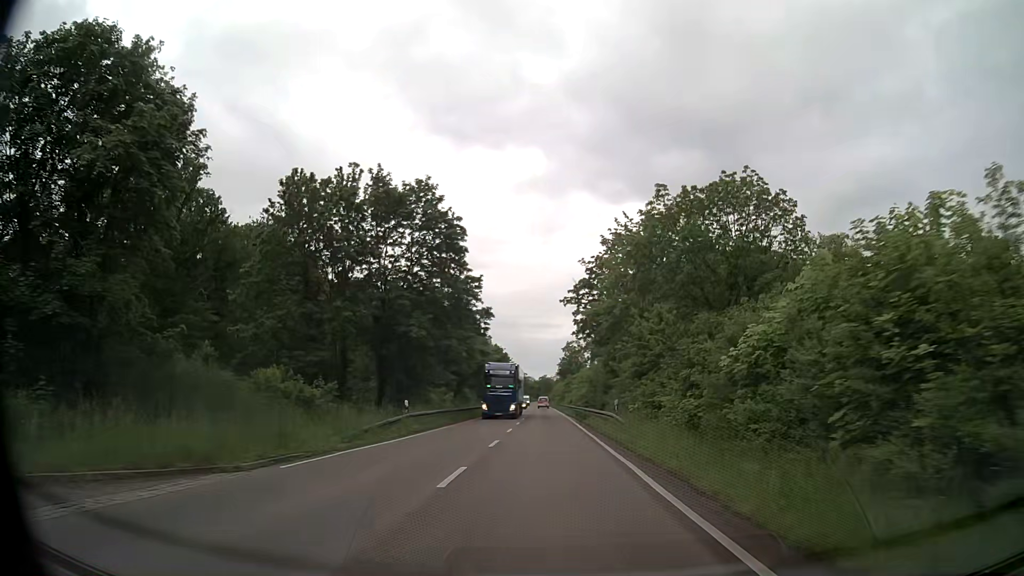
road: secondary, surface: asphalt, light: Day
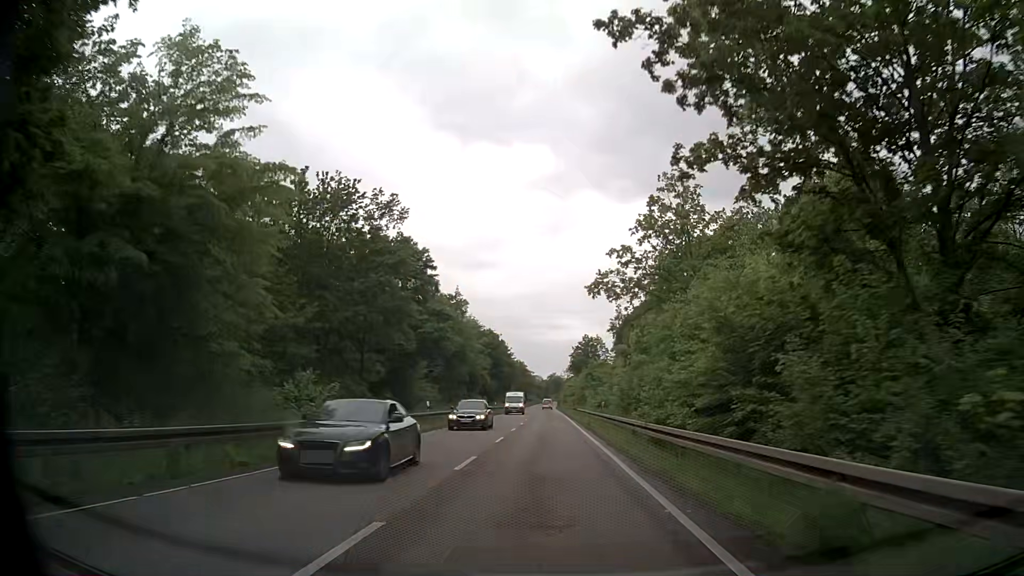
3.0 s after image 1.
(-0.2, +42.4) m; -1°
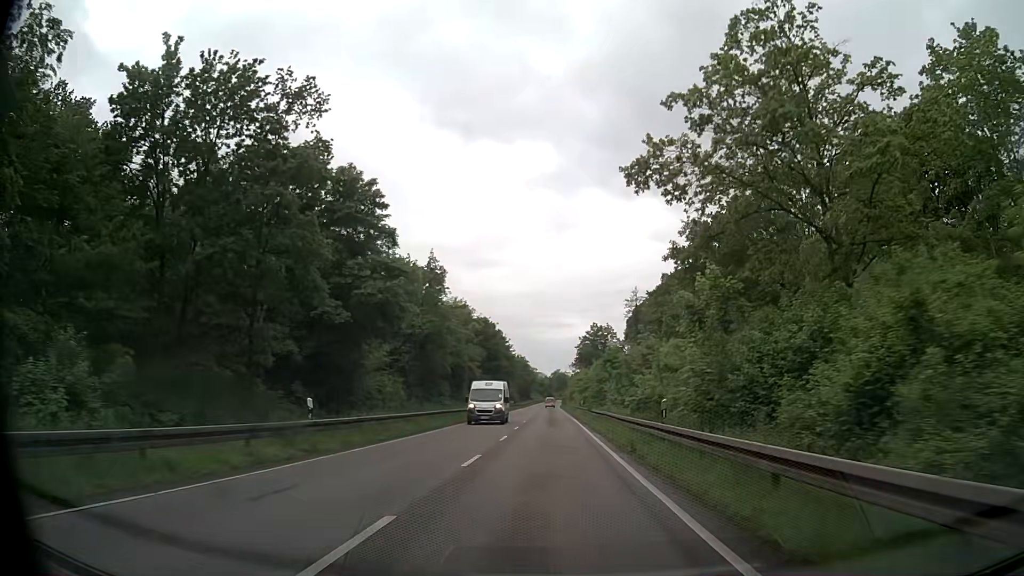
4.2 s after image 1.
(+0.1, +17.7) m; 0°
(0, +10) (0, +20) (0, +30) (0, +40) (-1, +50) (-1, +60) (-1, +70) (-1, +80) (-1, +90) (-1, +100) m
